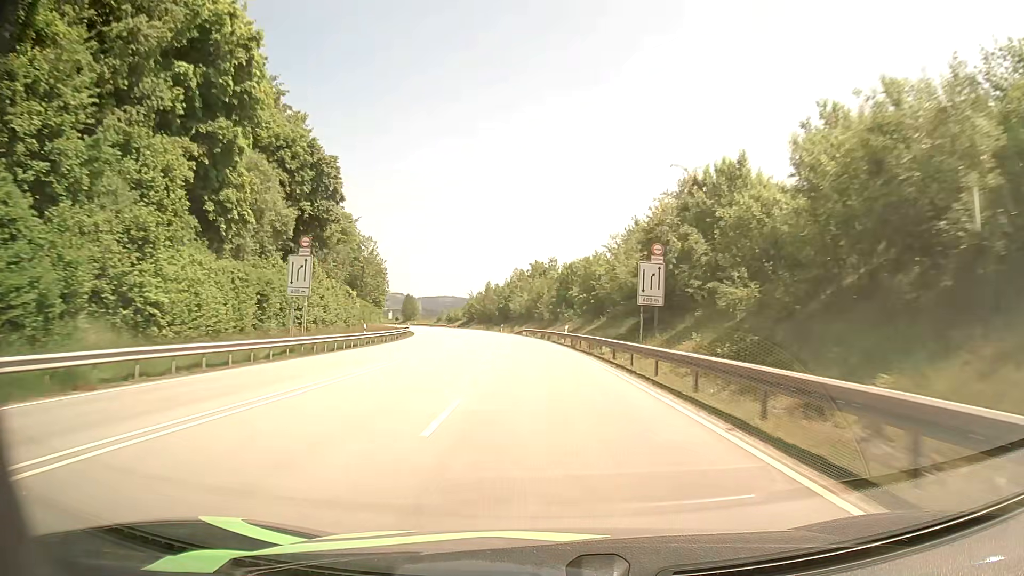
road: primary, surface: asphalt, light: Day
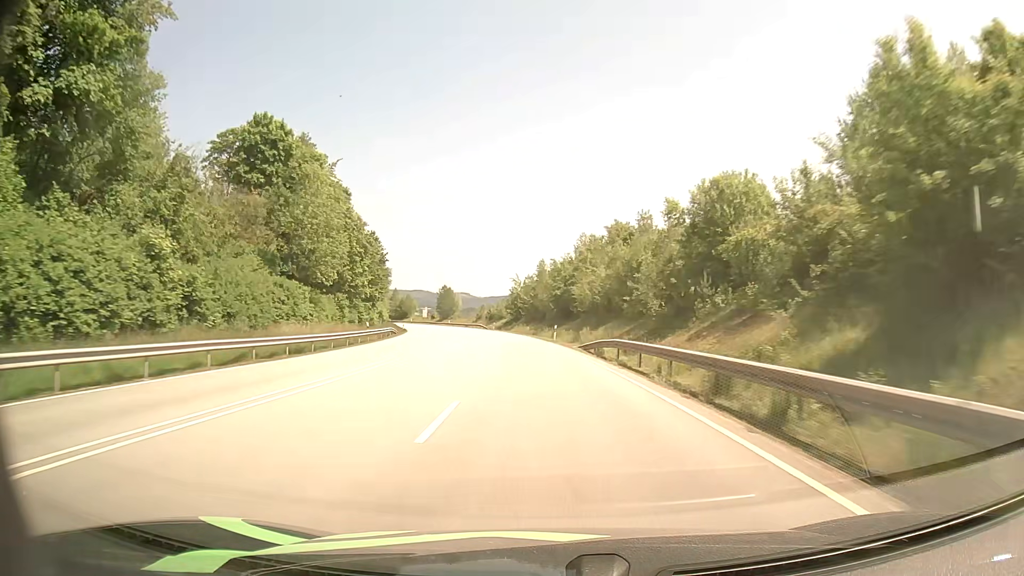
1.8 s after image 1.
(-2.3, +48.7) m; -6°
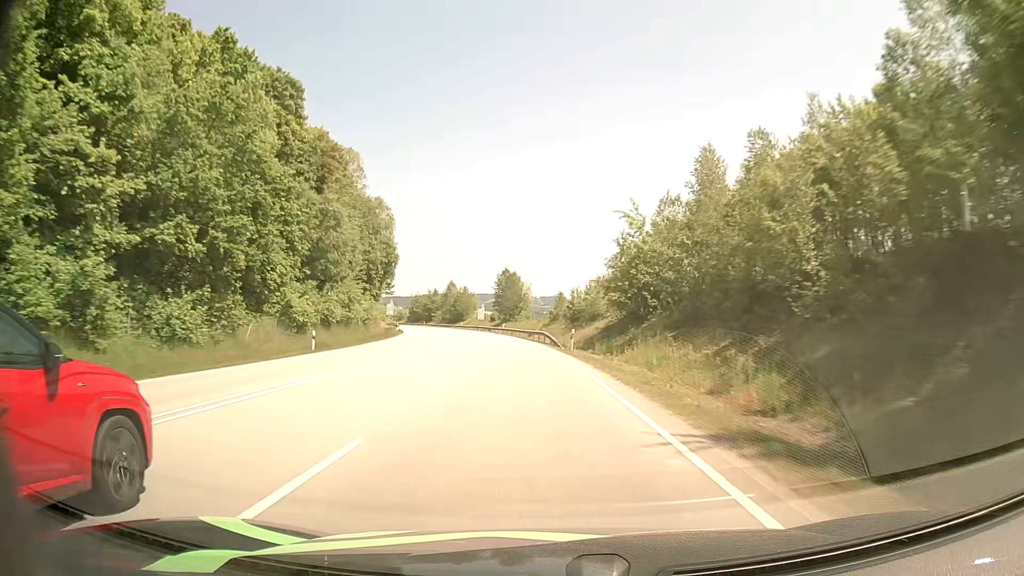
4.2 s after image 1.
(-4.0, +63.8) m; -8°
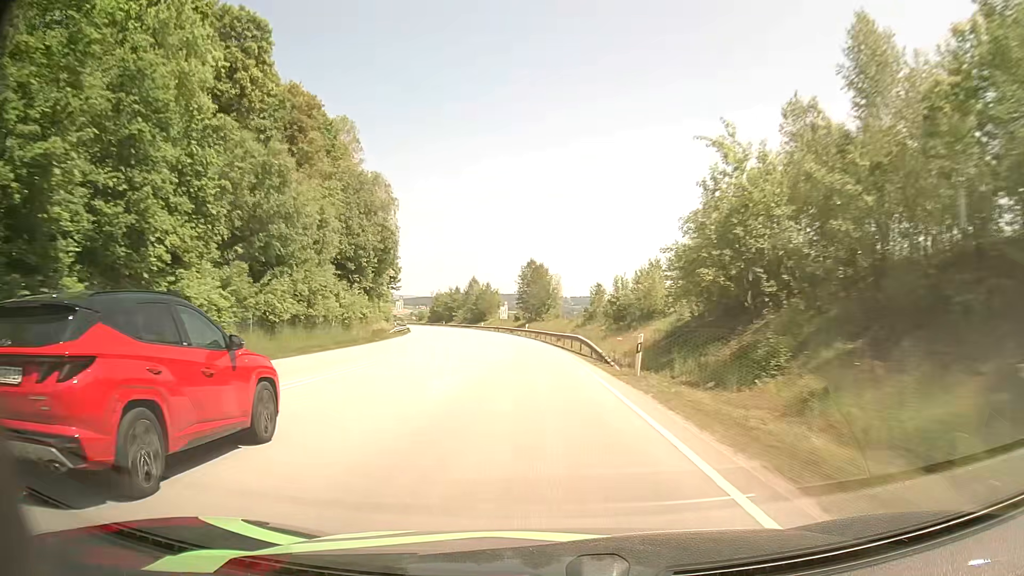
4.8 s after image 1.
(-0.4, +15.9) m; -3°
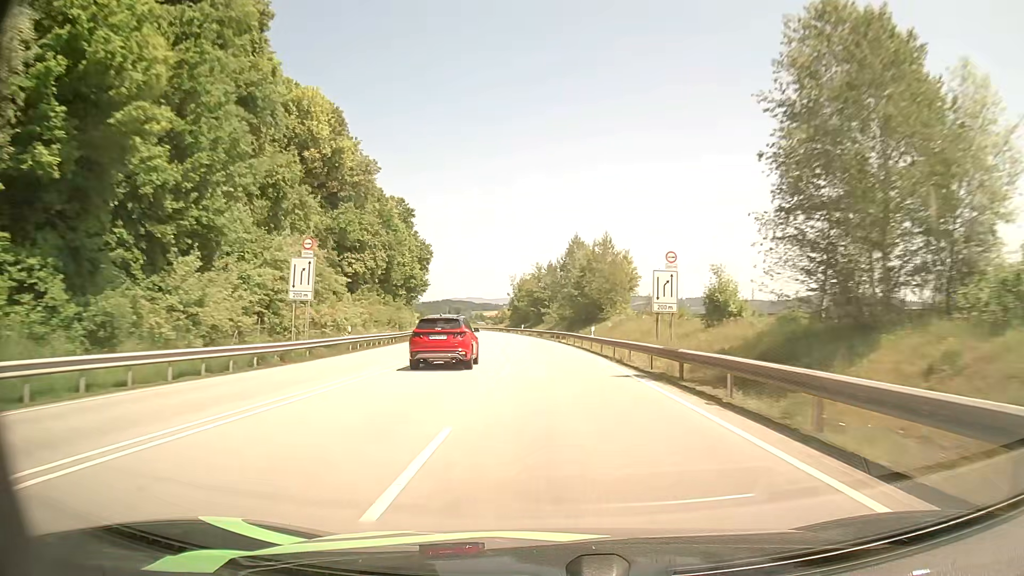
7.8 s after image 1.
(-7.6, +78.9) m; -10°
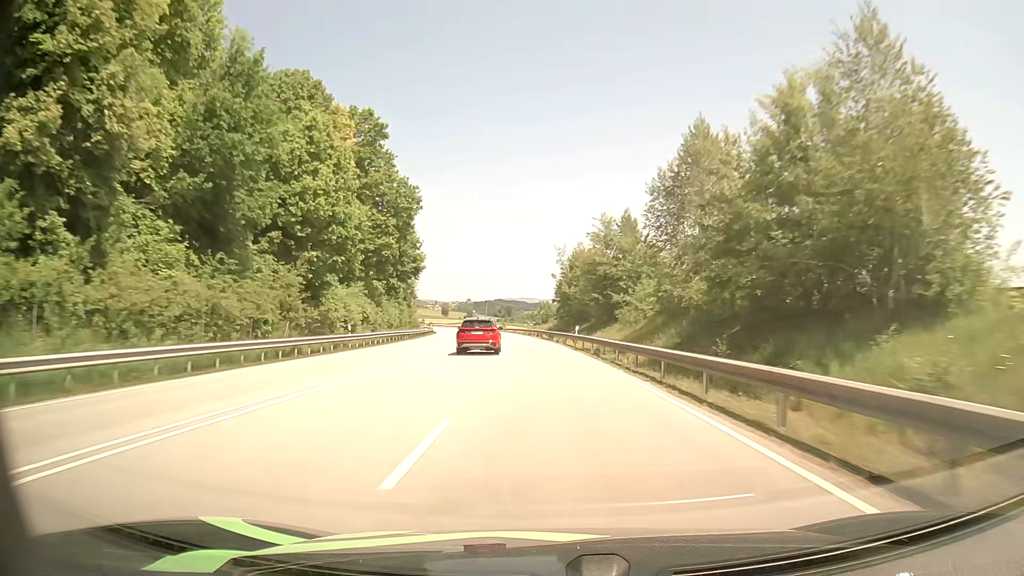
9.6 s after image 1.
(-1.7, +47.2) m; -4°
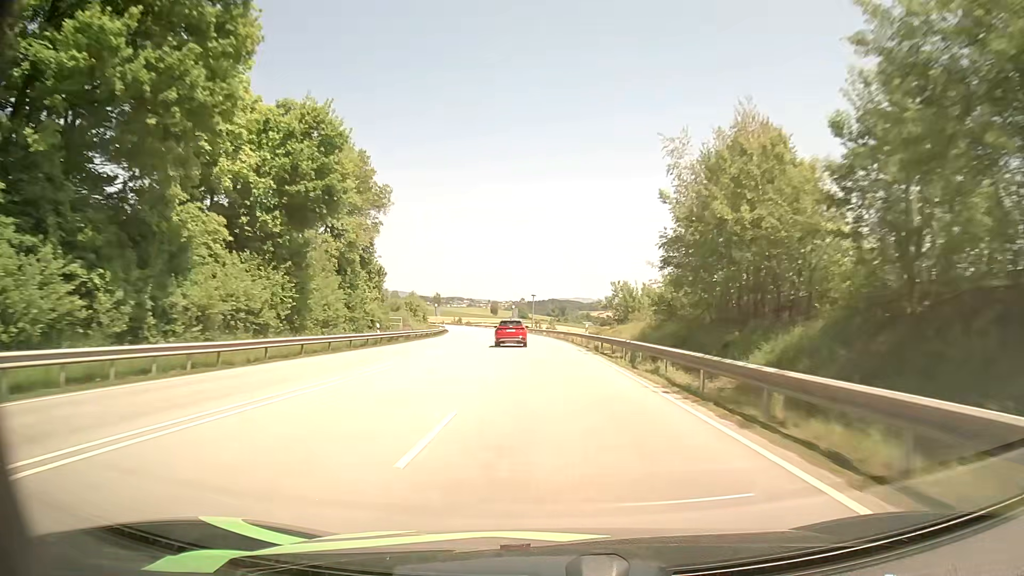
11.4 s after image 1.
(-2.0, +47.2) m; -5°
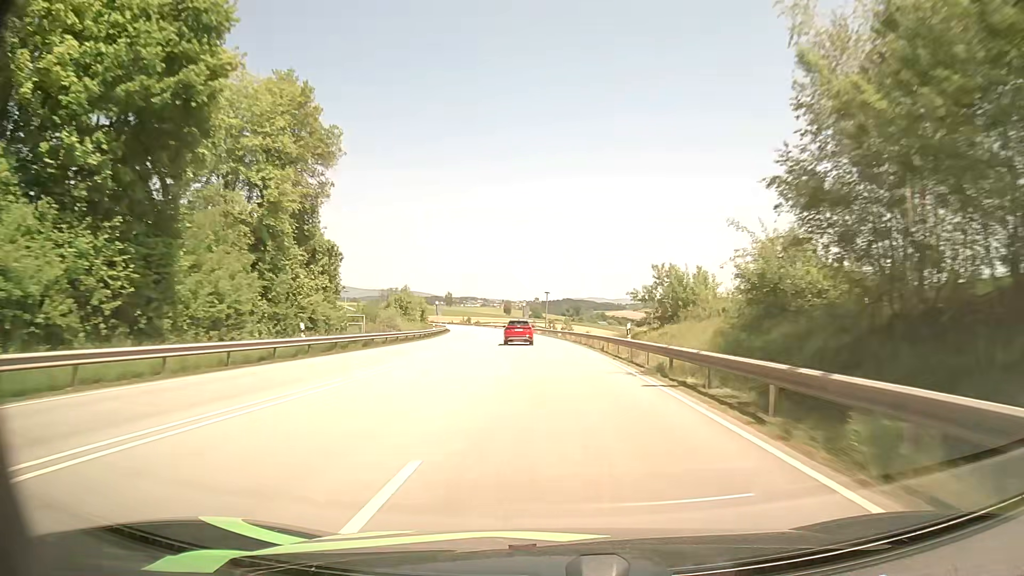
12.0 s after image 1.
(-0.2, +15.9) m; -1°
(0, +10) (0, +20) (-1, +30) (-1, +40) (-2, +50) (-2, +60) (-3, +70) (-4, +80) (-5, +90) (-6, +100) m
